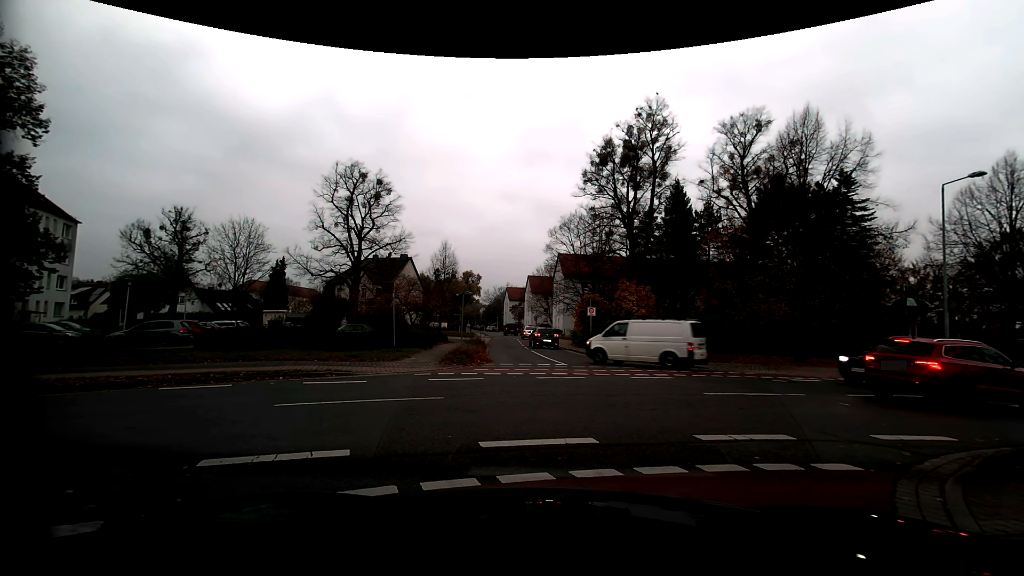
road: residential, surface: asphalt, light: Day
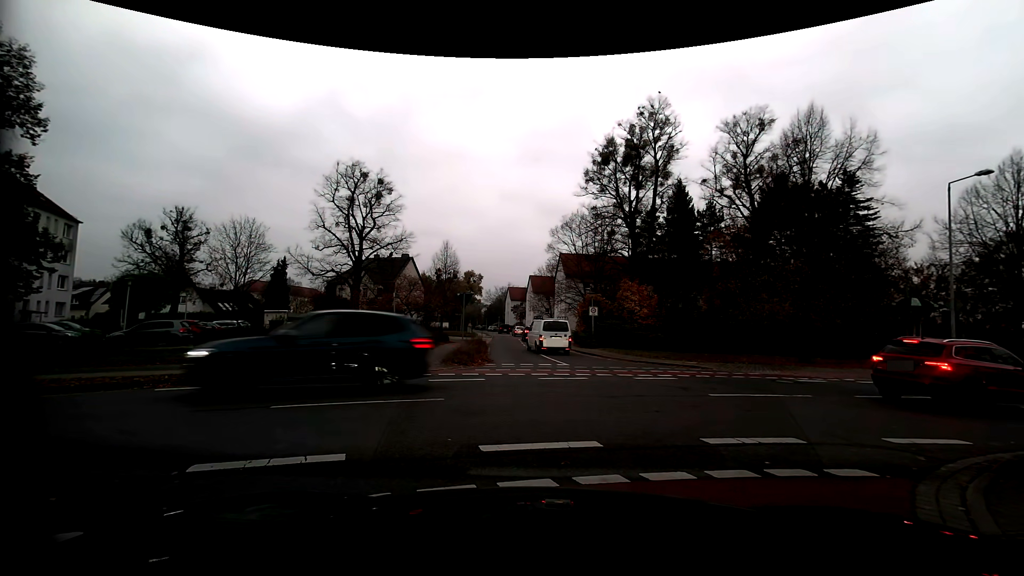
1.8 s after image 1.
(0.0, +0.2) m; 0°
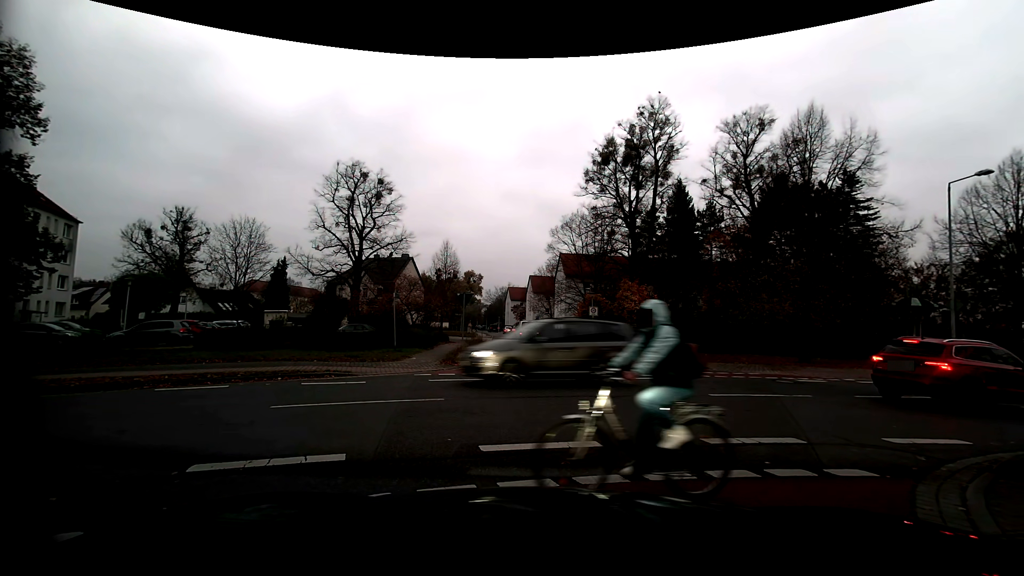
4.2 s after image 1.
(0.0, 0.0) m; 0°
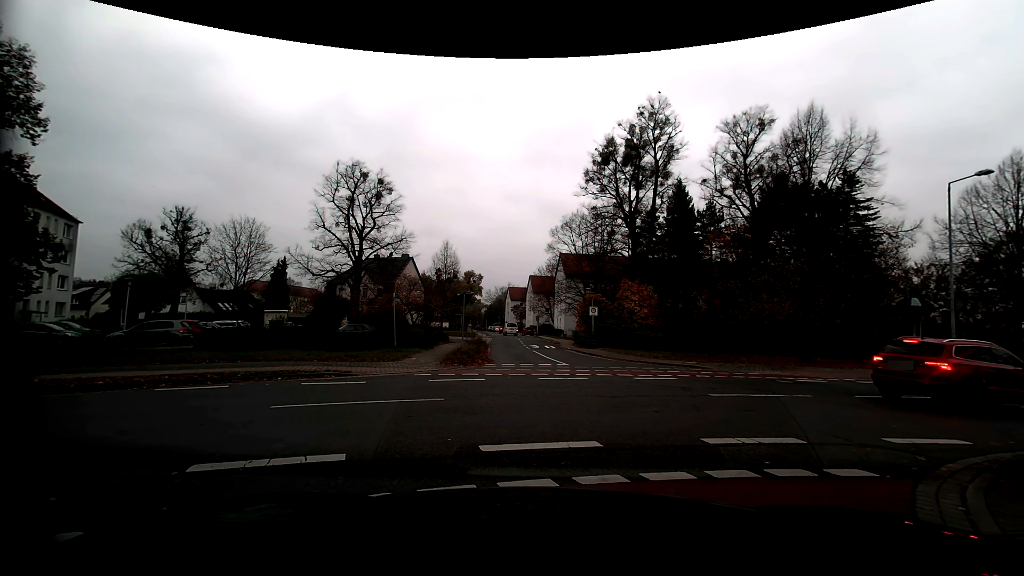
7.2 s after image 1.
(0.0, 0.0) m; 0°
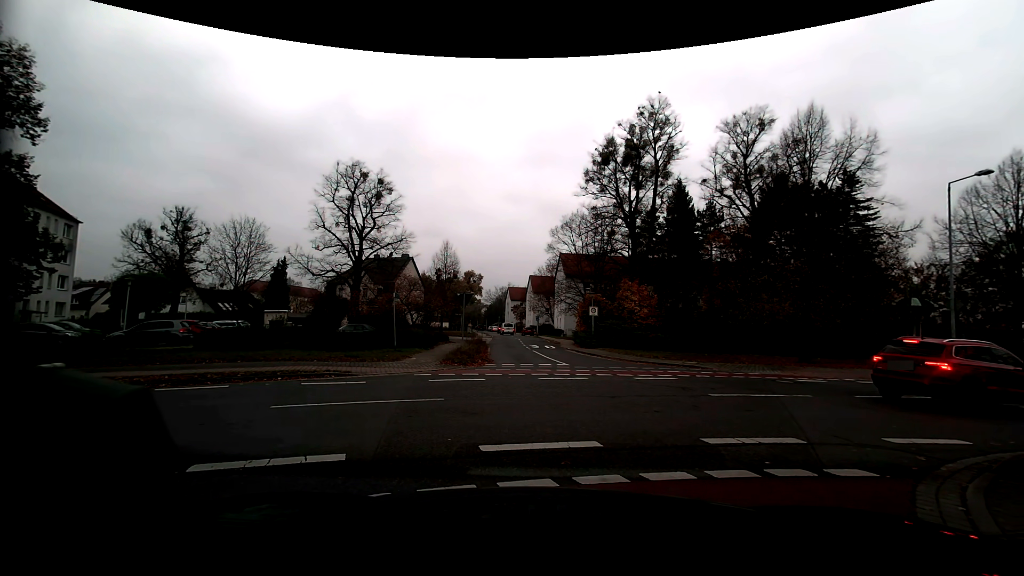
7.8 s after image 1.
(0.0, 0.0) m; 0°
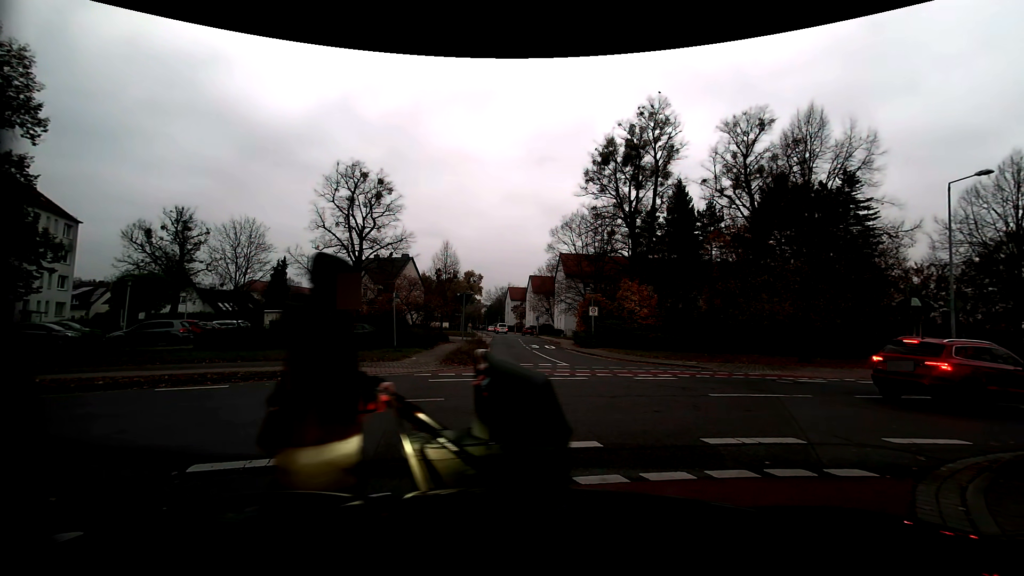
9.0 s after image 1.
(0.0, 0.0) m; 0°
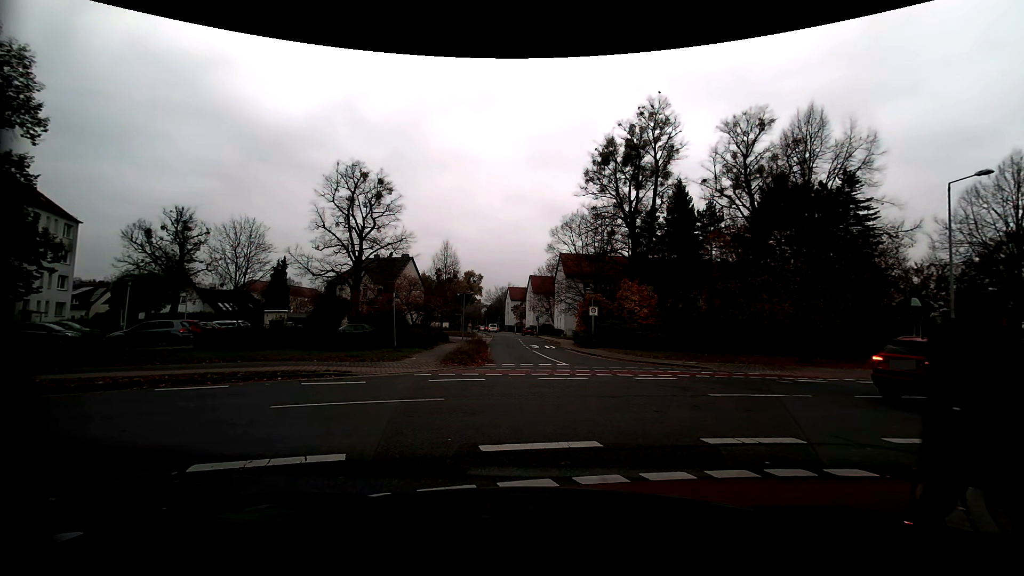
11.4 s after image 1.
(0.0, 0.0) m; 0°
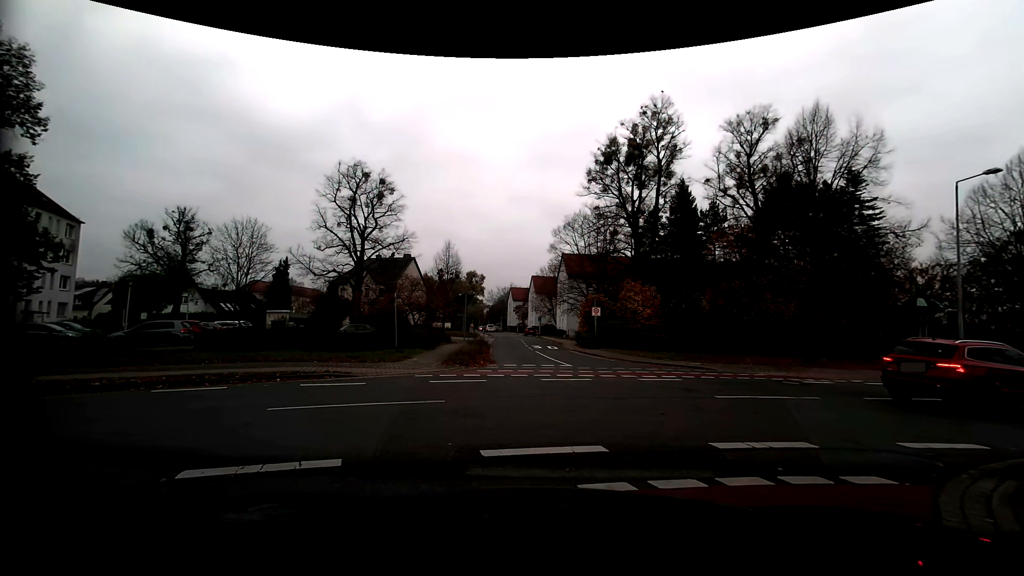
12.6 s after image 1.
(0.0, +0.2) m; 0°
